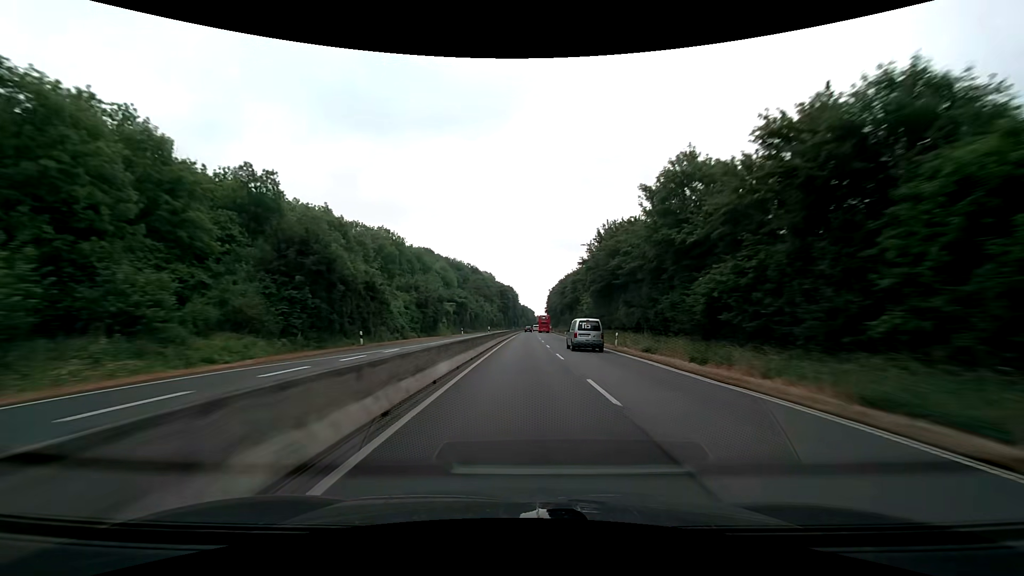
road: trunk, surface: asphalt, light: Day
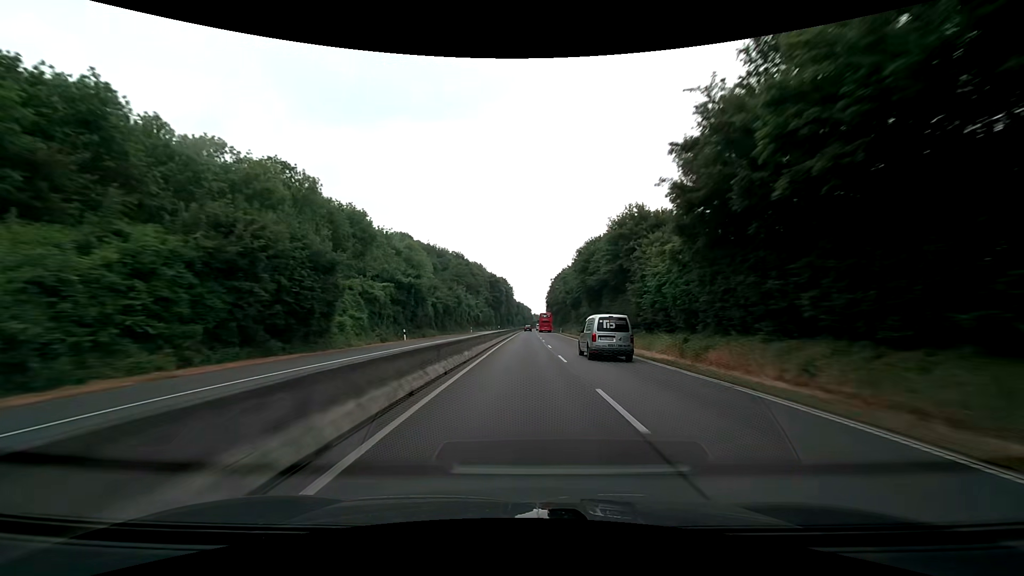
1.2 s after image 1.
(+0.2, +38.2) m; 0°
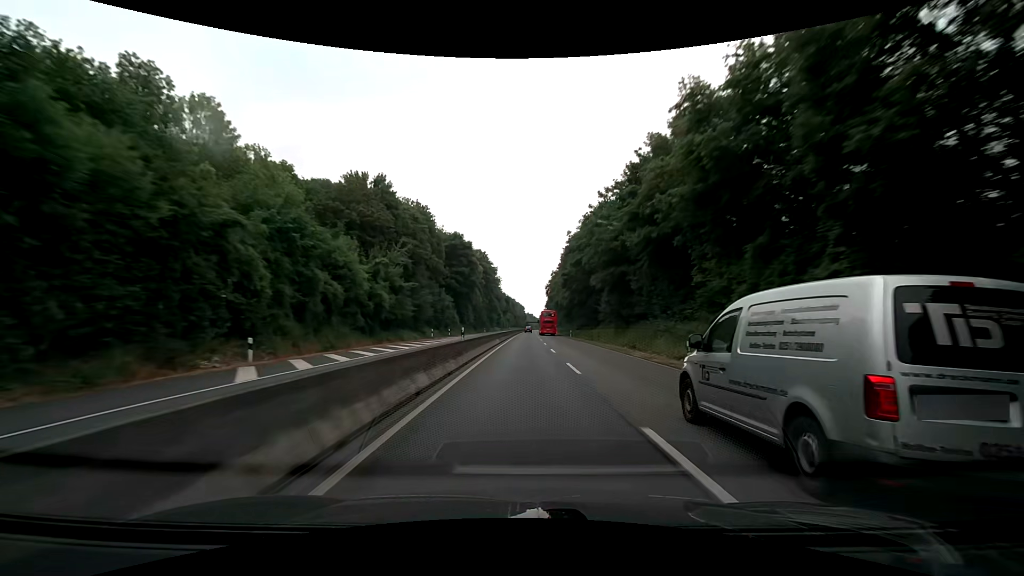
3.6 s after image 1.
(+0.5, +76.0) m; +1°
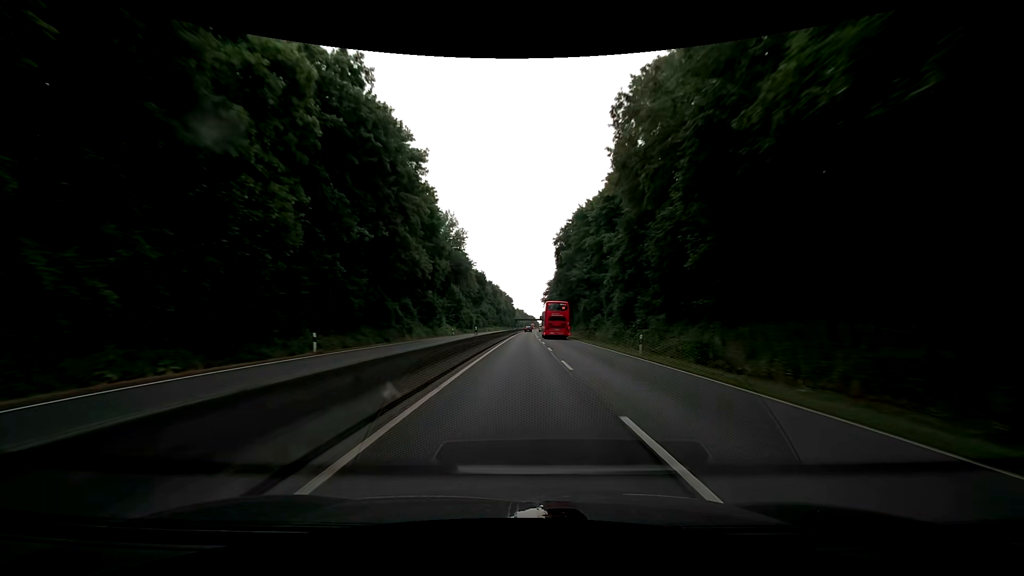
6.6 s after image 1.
(+0.4, +95.0) m; +1°
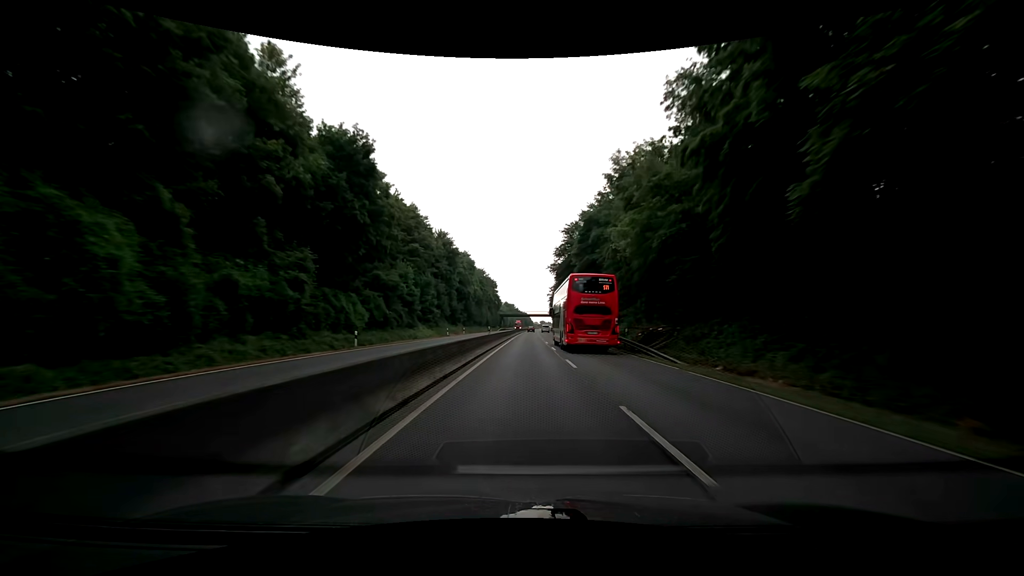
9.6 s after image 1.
(+0.6, +95.1) m; +1°
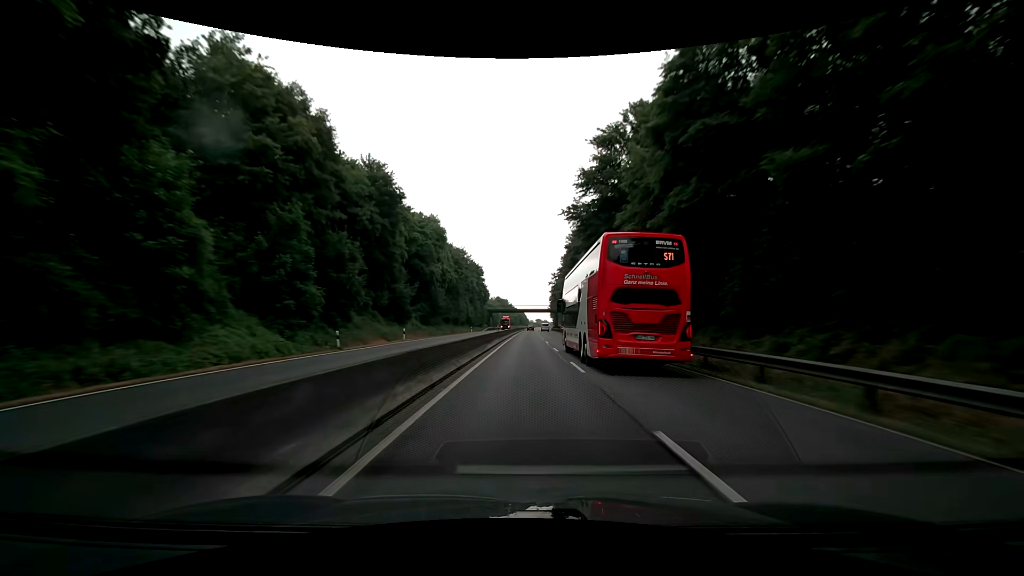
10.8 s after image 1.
(+0.1, +38.1) m; 0°
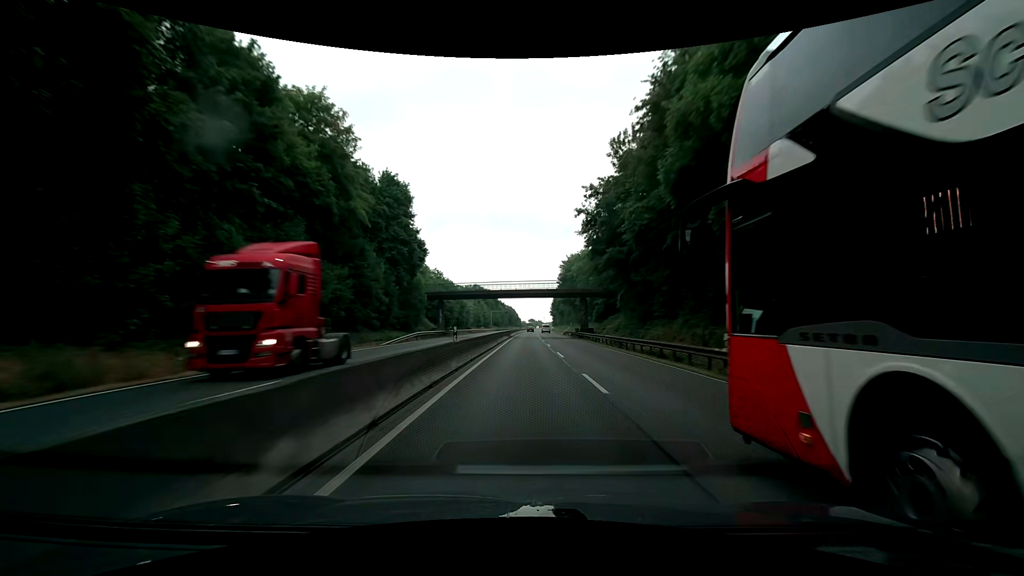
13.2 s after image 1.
(+0.5, +76.2) m; +1°
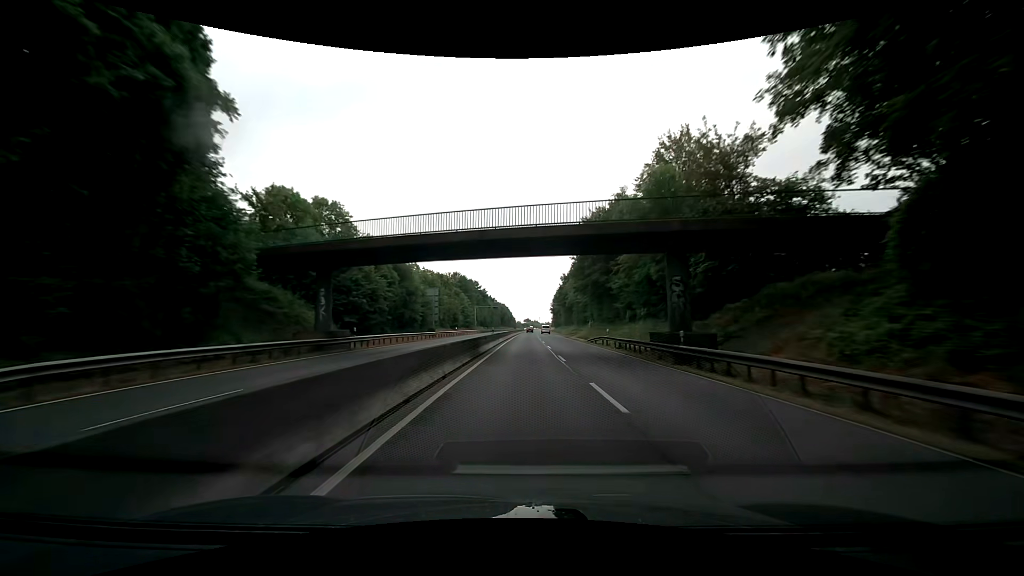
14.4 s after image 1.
(+0.1, +38.1) m; 0°
(0, +10) (0, +20) (0, +30) (0, +40) (+1, +50) (+1, +60) (+1, +70) (+2, +80) (+2, +90) (+2, +100) m
